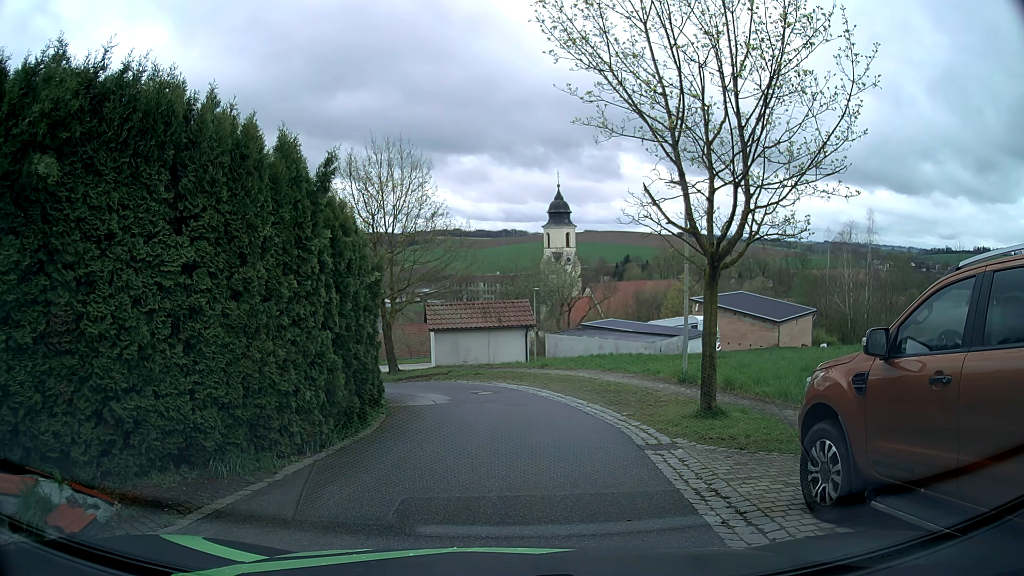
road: residential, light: Day
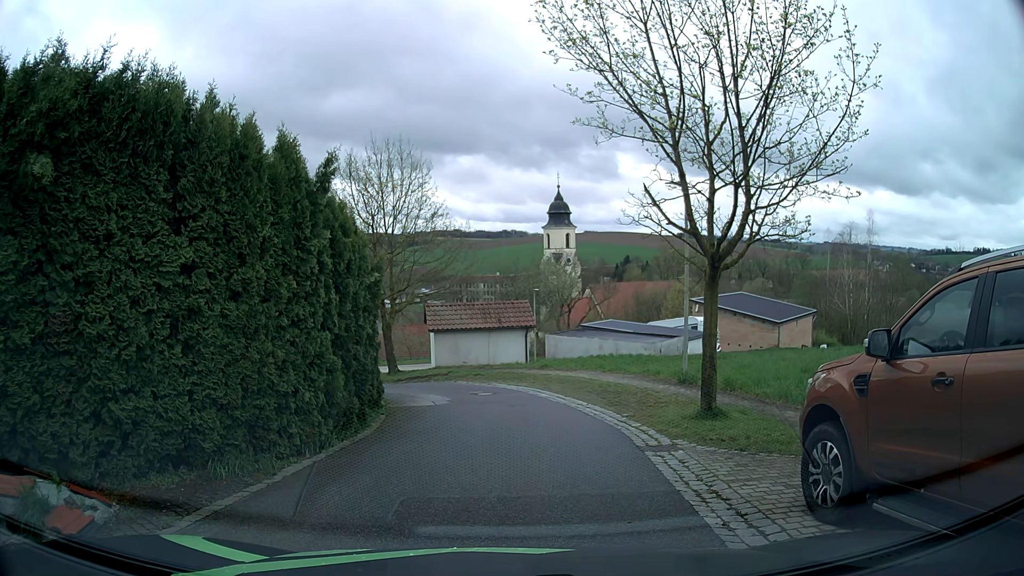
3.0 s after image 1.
(0.0, 0.0) m; 0°
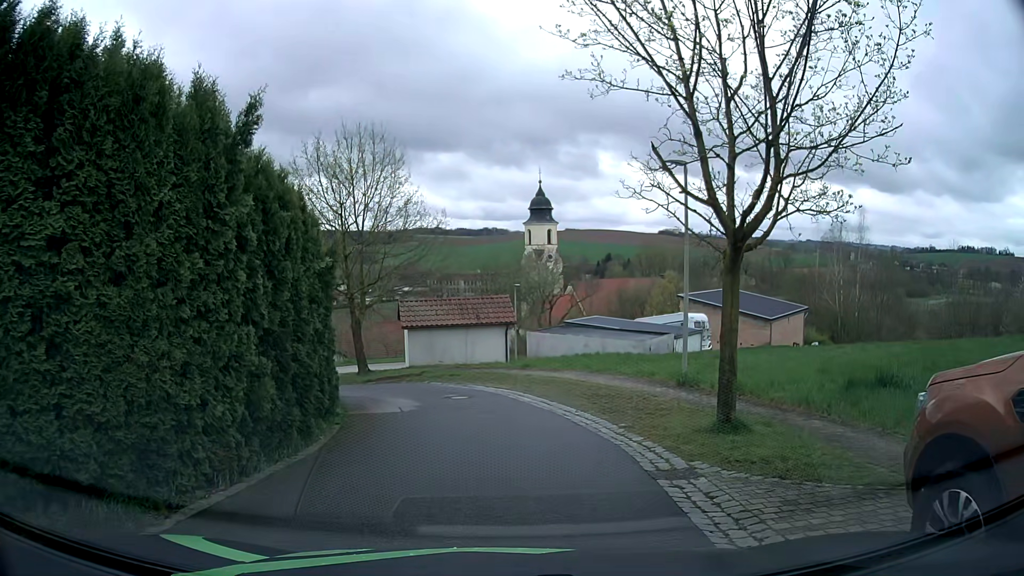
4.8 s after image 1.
(0.0, +2.1) m; +3°
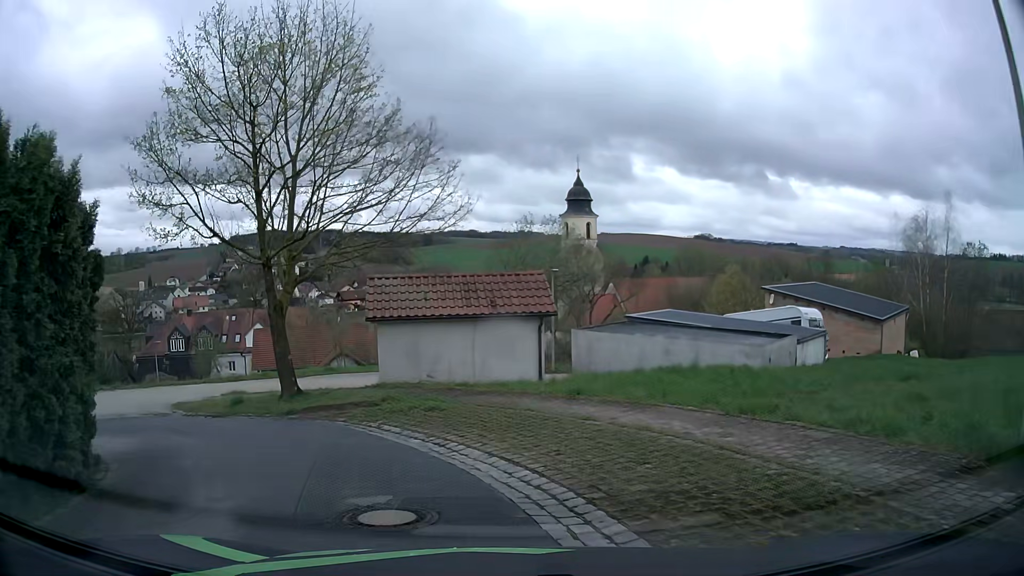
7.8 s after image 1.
(0.0, +11.3) m; -5°
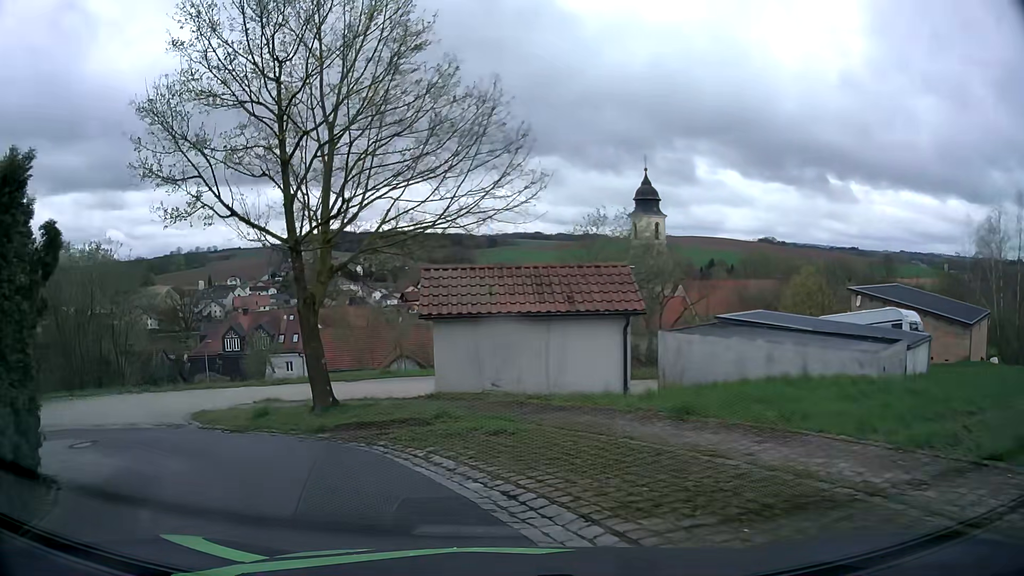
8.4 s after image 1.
(-0.1, +2.7) m; -6°
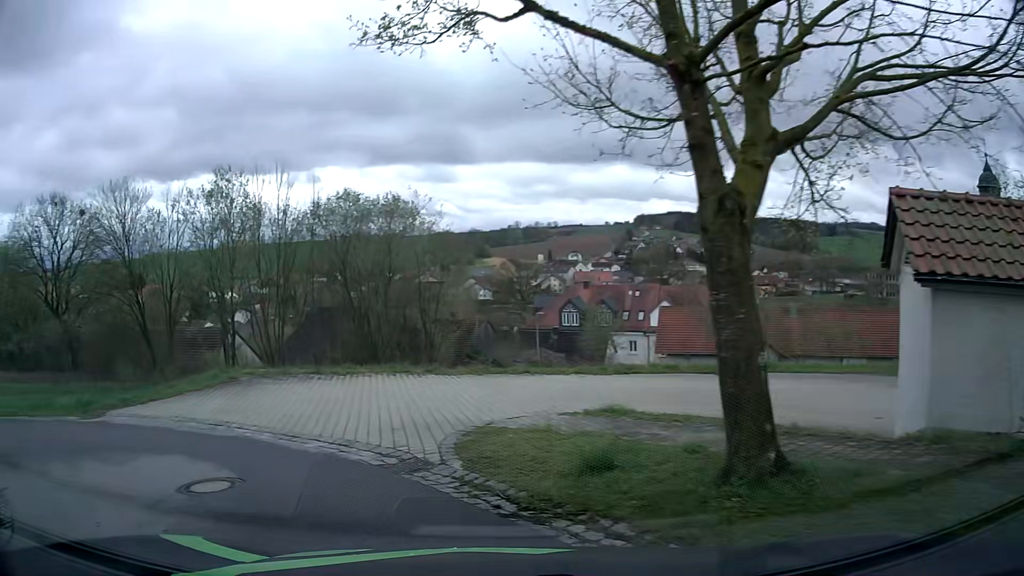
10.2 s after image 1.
(-1.5, +7.1) m; -29°
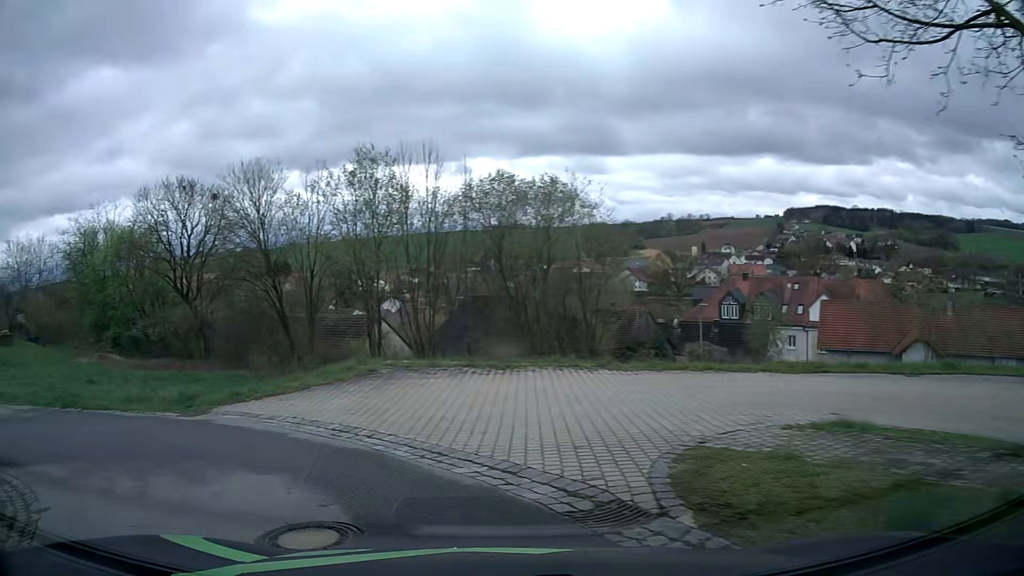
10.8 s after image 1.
(-0.3, +2.4) m; -13°
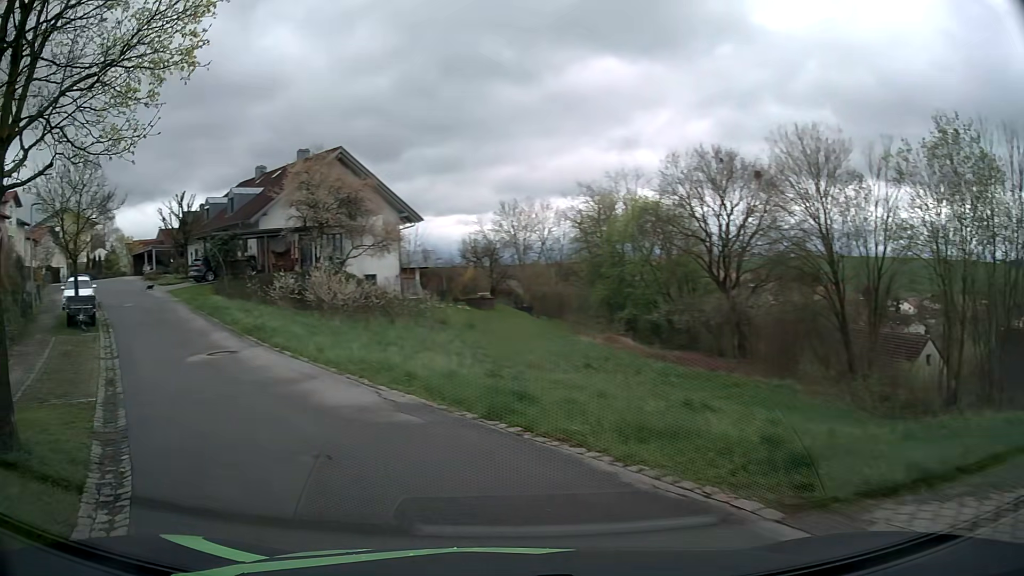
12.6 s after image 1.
(-3.3, +7.9) m; -44°
(-3, +9) (-8, +18) (-14, +26) (-20, +34) (-26, +42) (-32, +50) (-38, +58) (-43, +67) (-42, +77) (-37, +85) m
